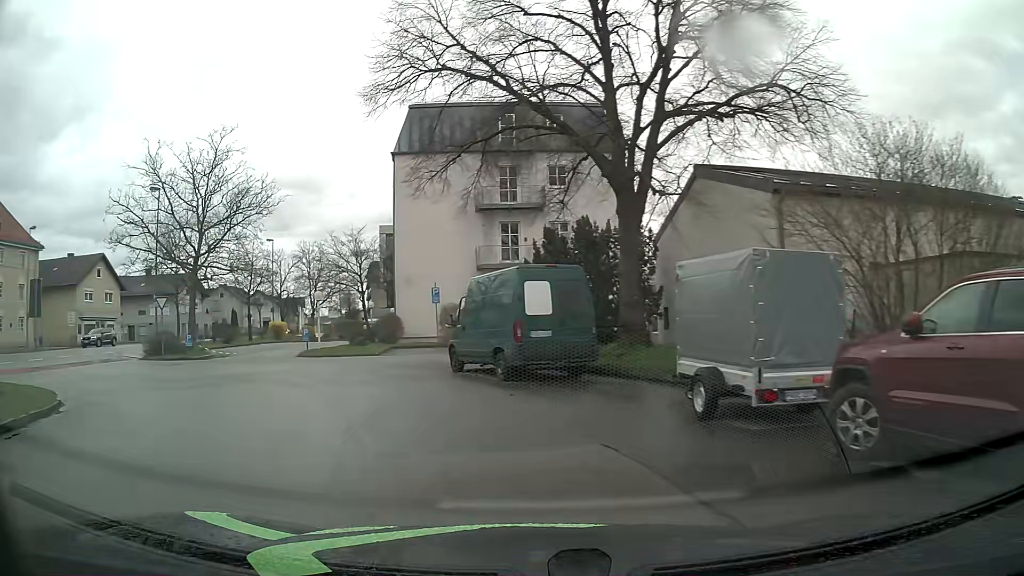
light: Day
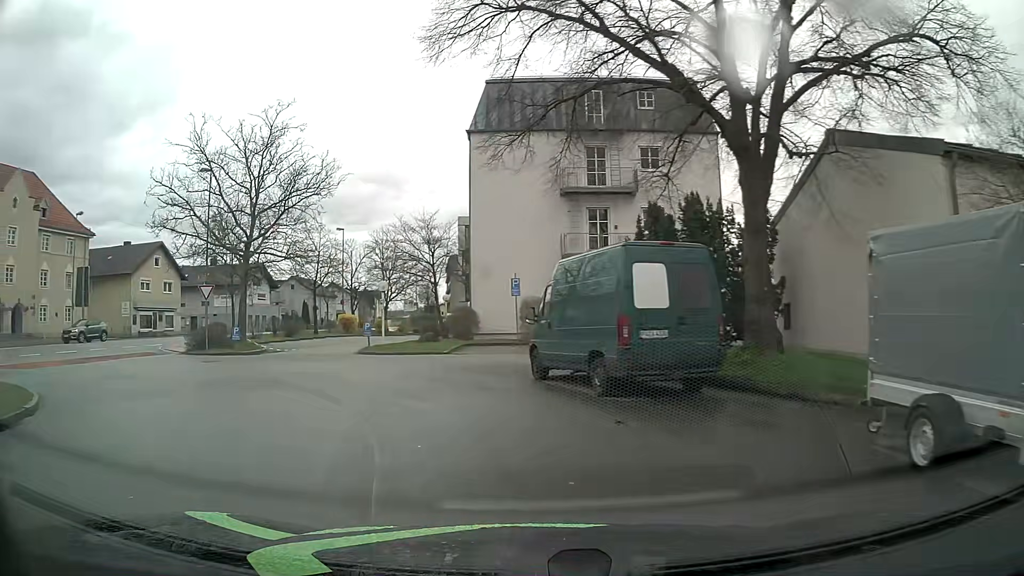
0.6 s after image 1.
(-0.2, +3.7) m; -6°
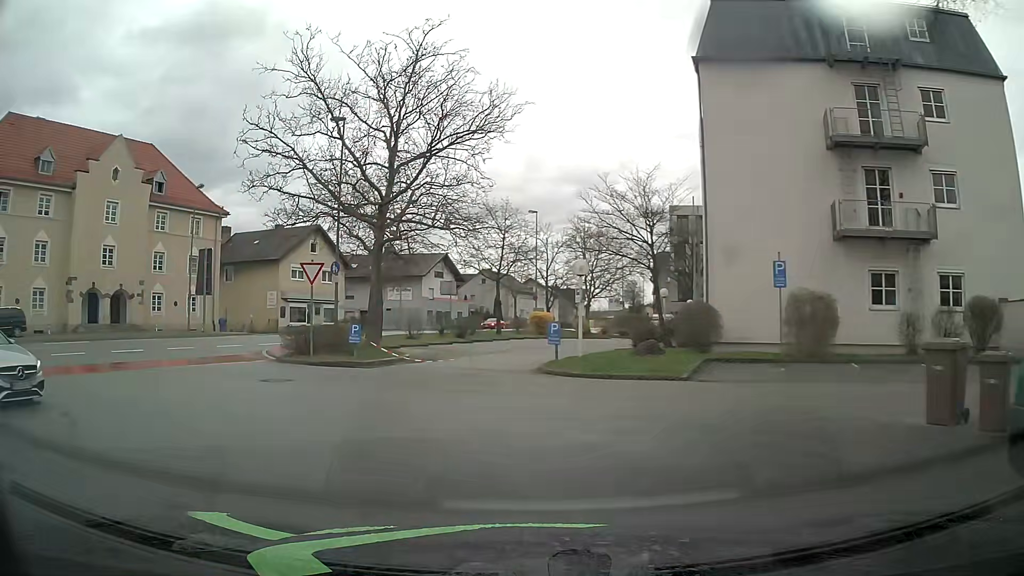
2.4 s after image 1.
(-1.7, +10.4) m; -18°
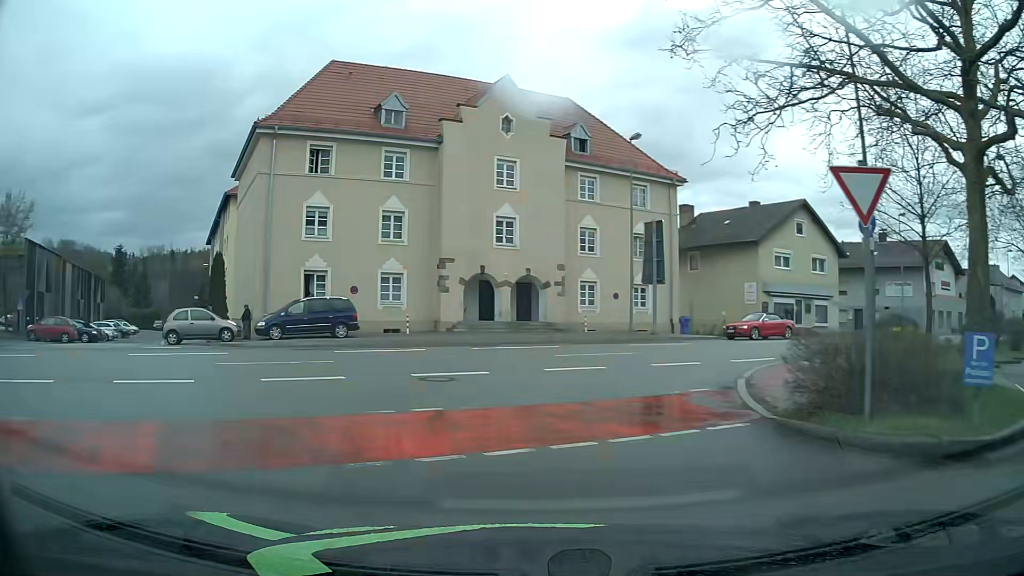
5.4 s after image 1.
(-4.1, +12.8) m; -41°
